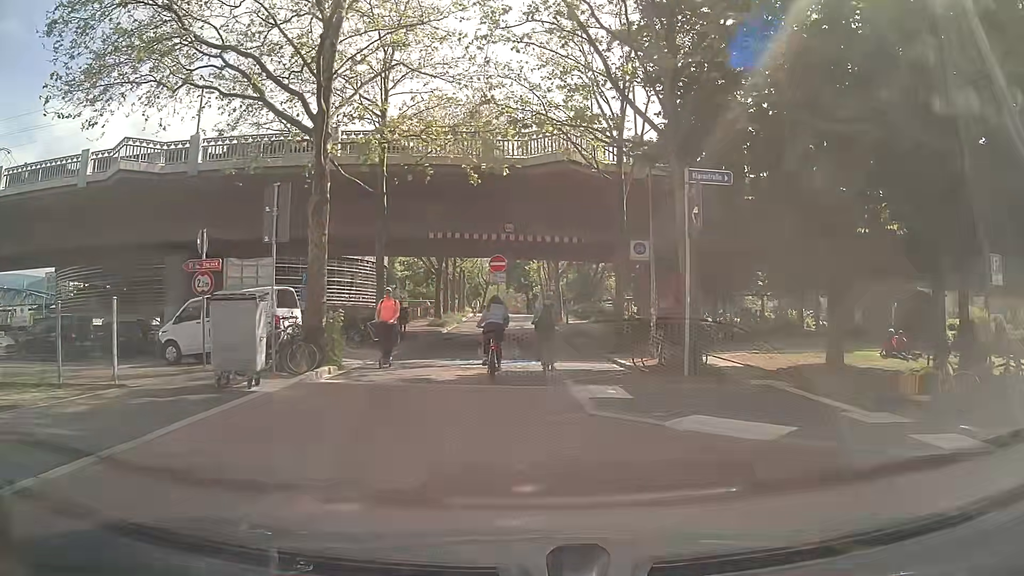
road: residential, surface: asphalt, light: Day
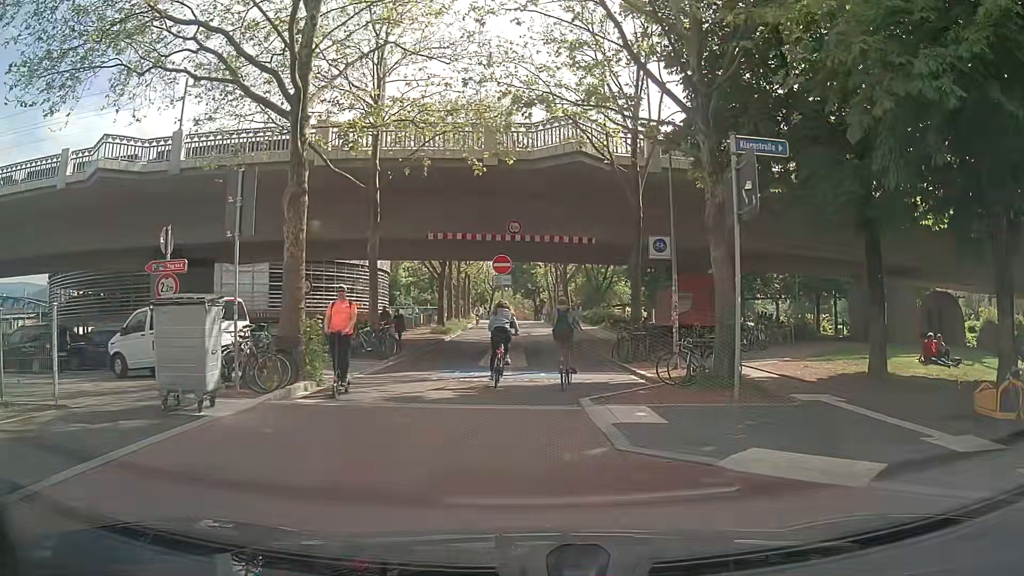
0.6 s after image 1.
(0.0, +2.1) m; +1°
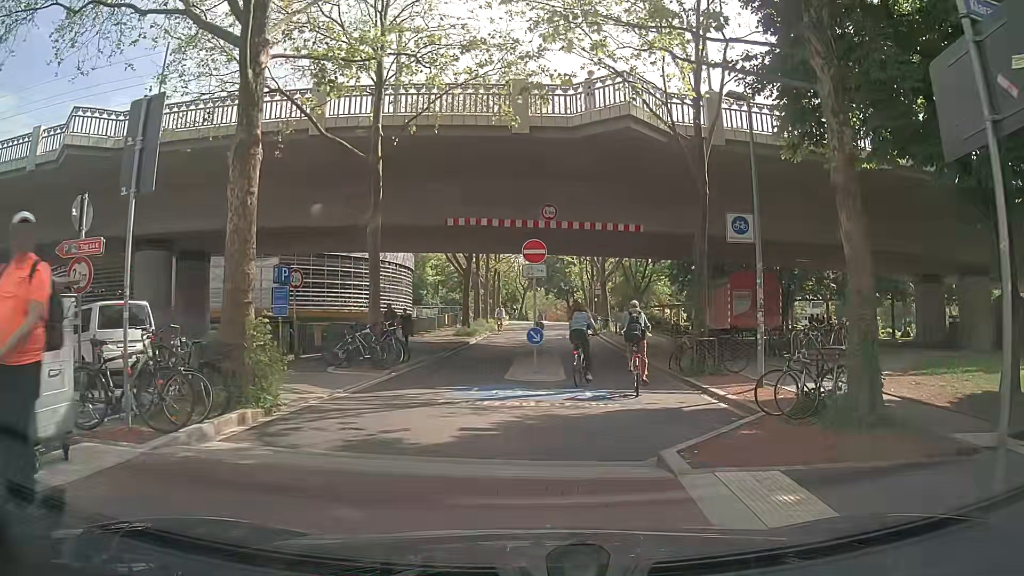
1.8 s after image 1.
(-0.2, +4.3) m; -3°
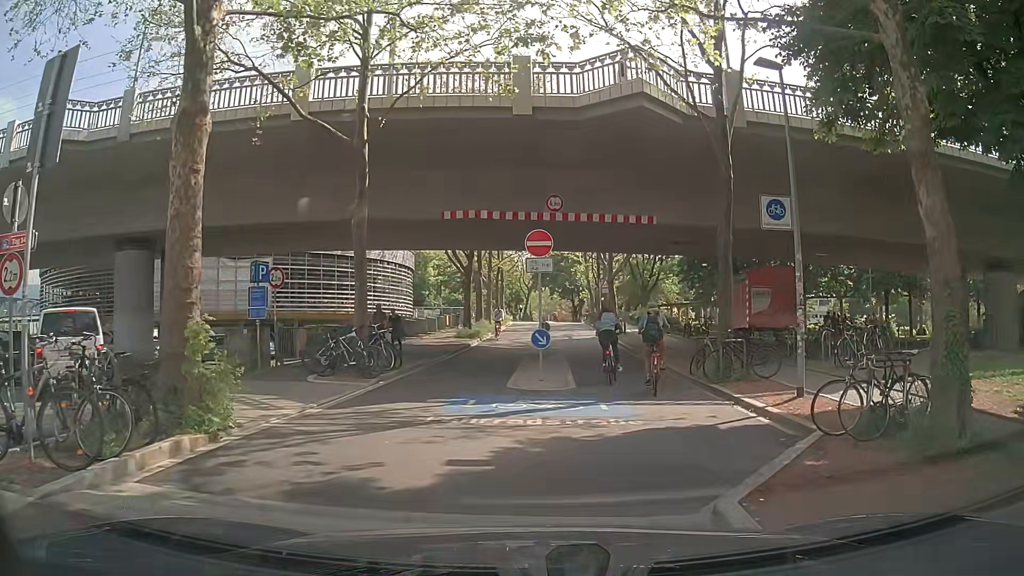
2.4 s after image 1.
(-0.1, +1.9) m; -1°
